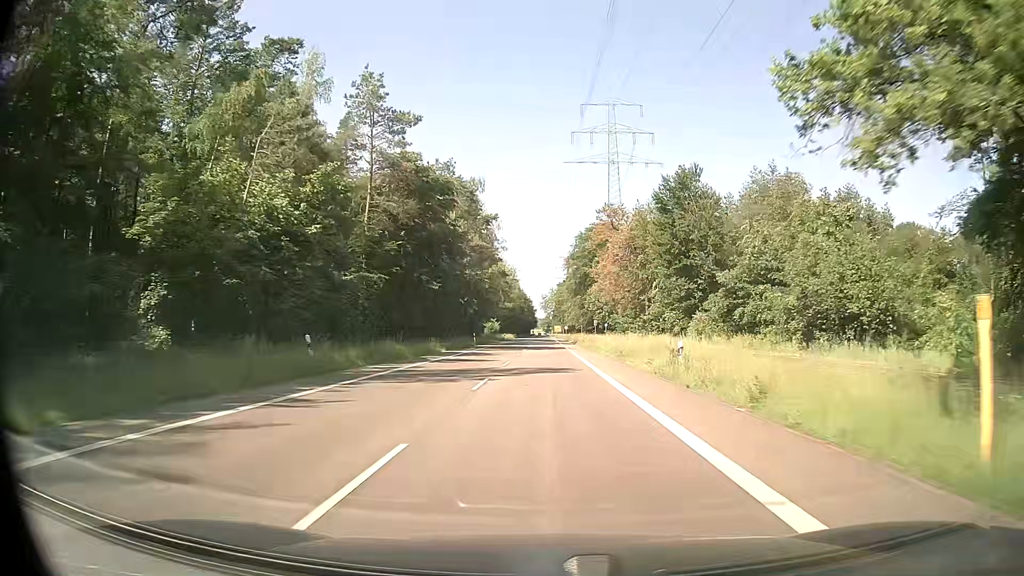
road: secondary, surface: asphalt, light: Day
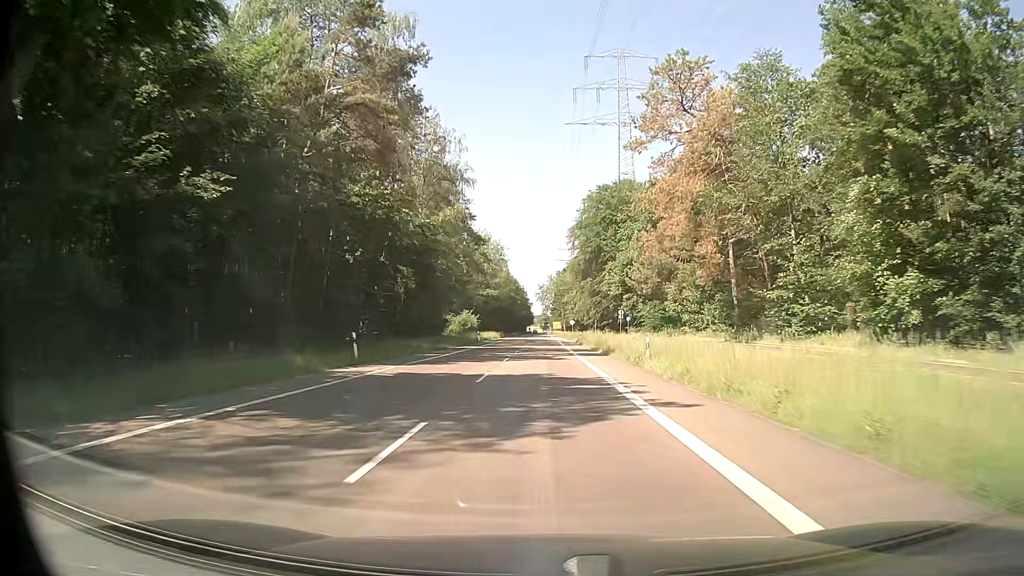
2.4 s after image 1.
(+0.4, +43.9) m; 0°
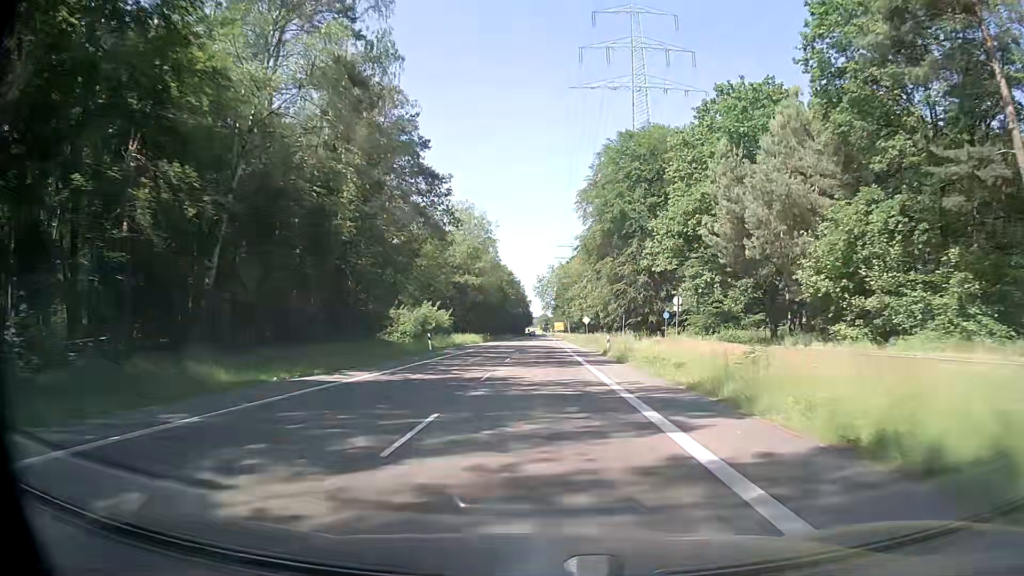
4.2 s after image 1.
(+0.2, +32.9) m; 0°
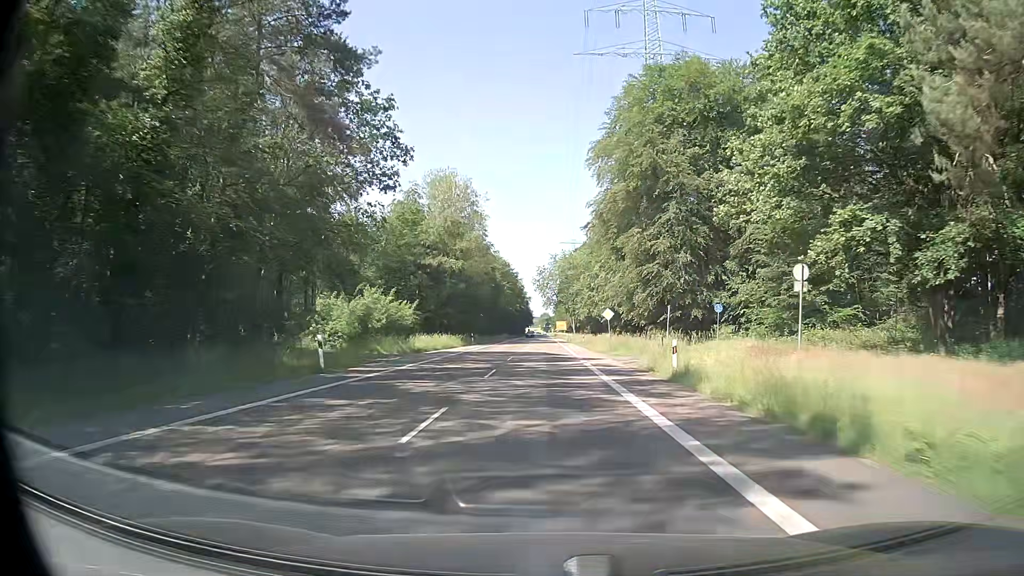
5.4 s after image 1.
(0.0, +21.9) m; 0°
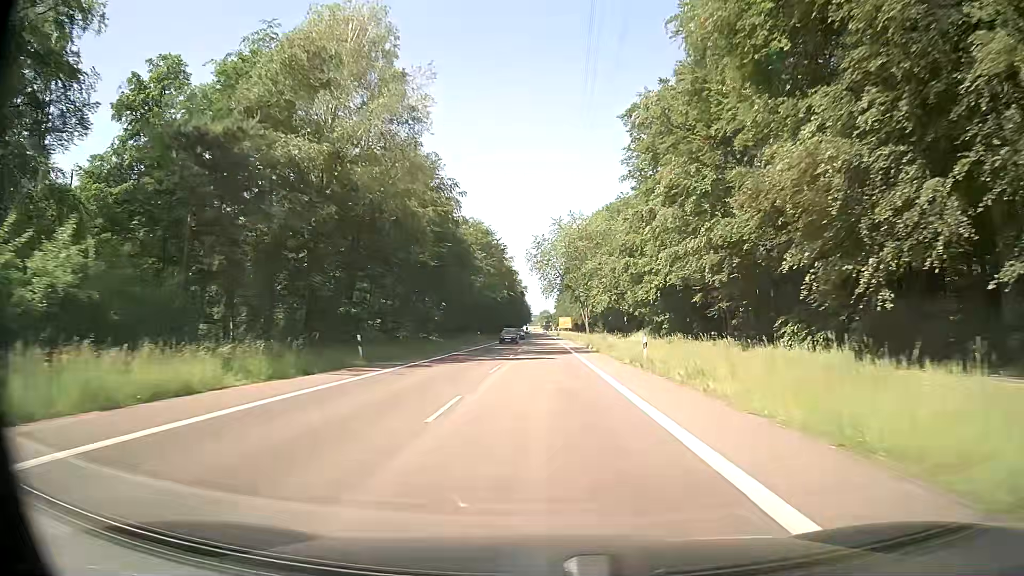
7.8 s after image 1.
(+0.2, +43.9) m; 0°
